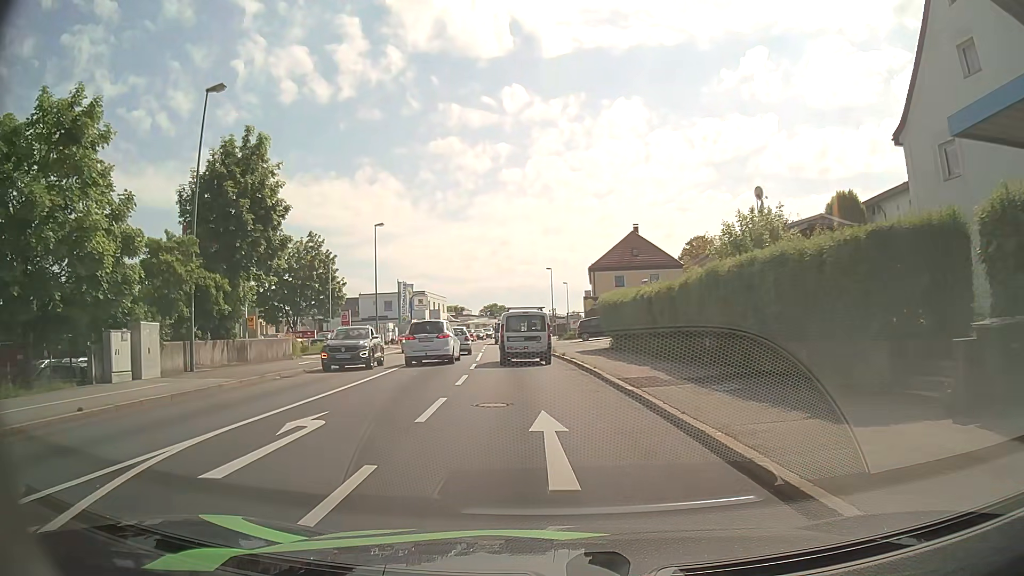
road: tertiary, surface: asphalt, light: Day
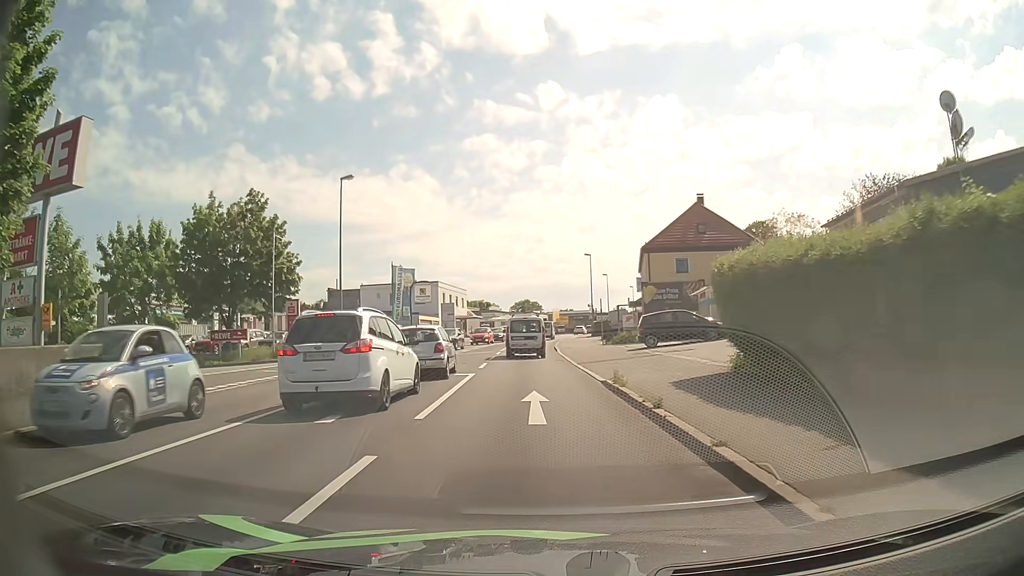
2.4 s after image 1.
(-0.4, +17.7) m; -3°
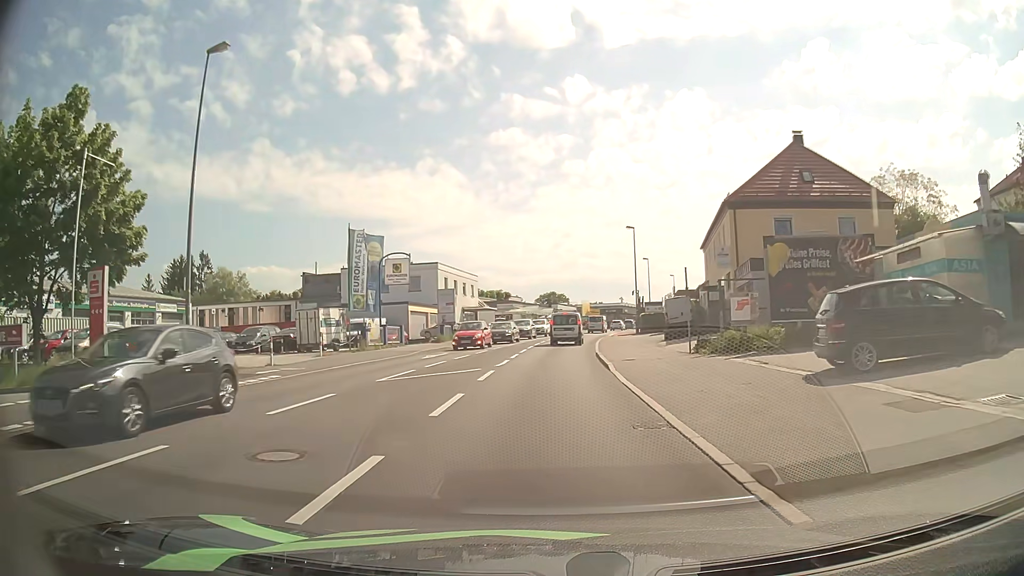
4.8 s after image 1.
(-0.4, +19.4) m; -3°
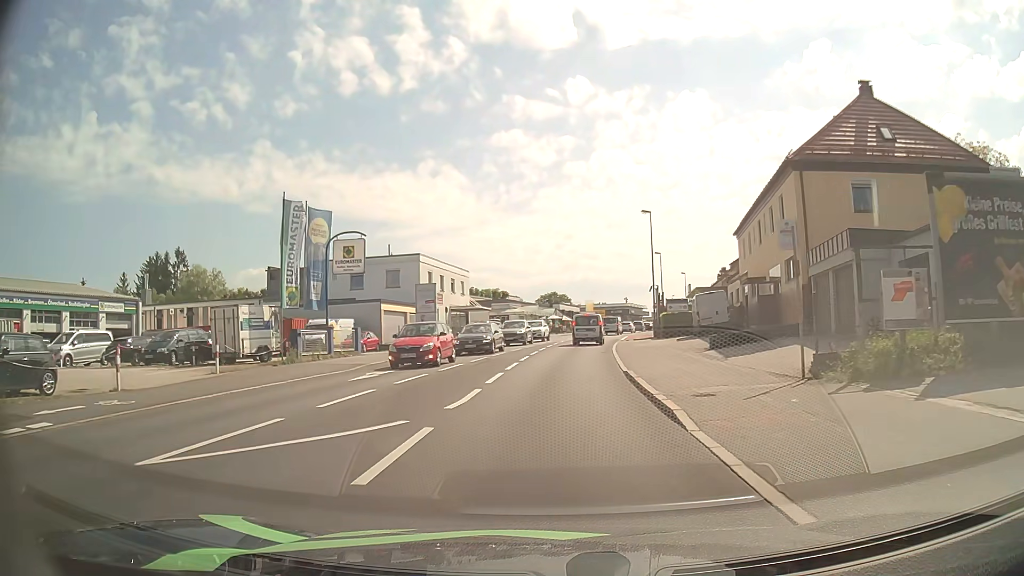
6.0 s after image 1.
(0.0, +10.2) m; 0°
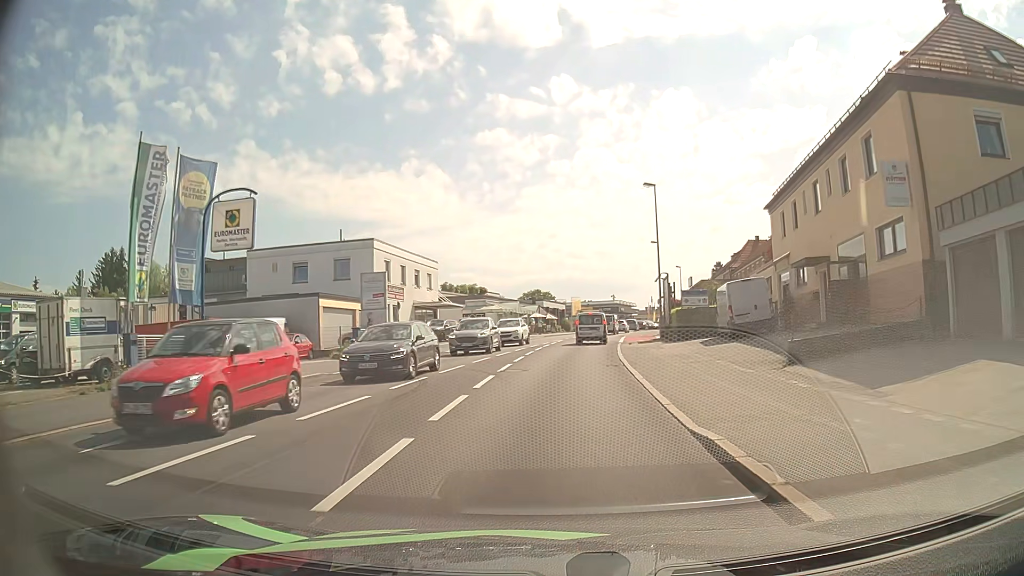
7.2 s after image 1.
(+0.1, +10.5) m; +2°
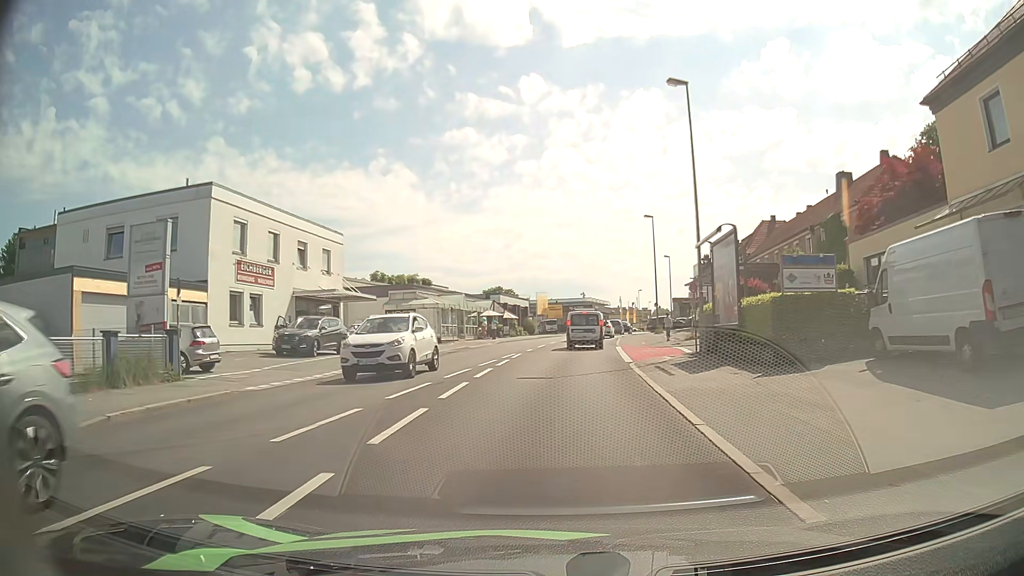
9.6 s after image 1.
(+0.4, +20.1) m; +3°
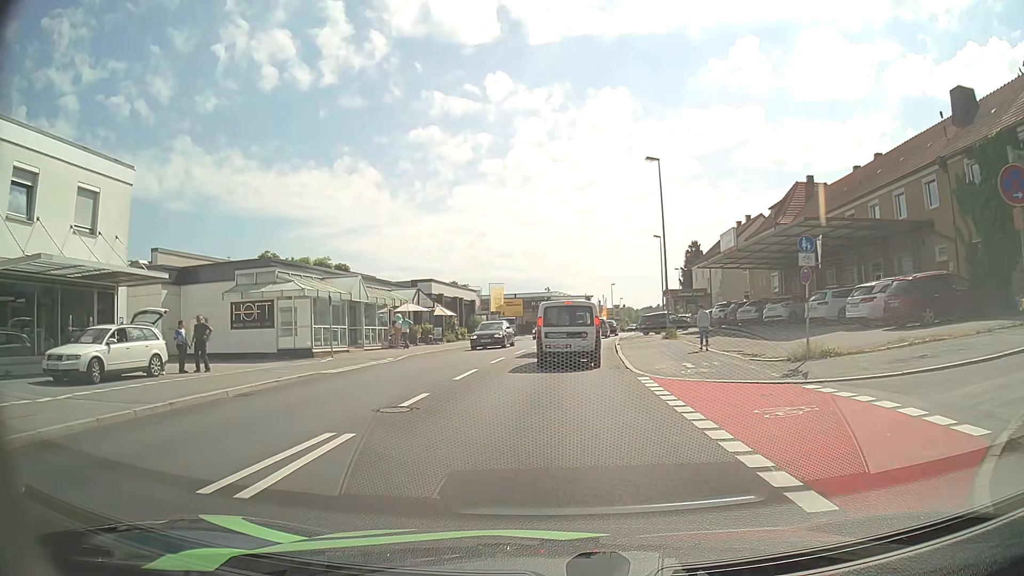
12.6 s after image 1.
(+0.6, +20.5) m; +3°
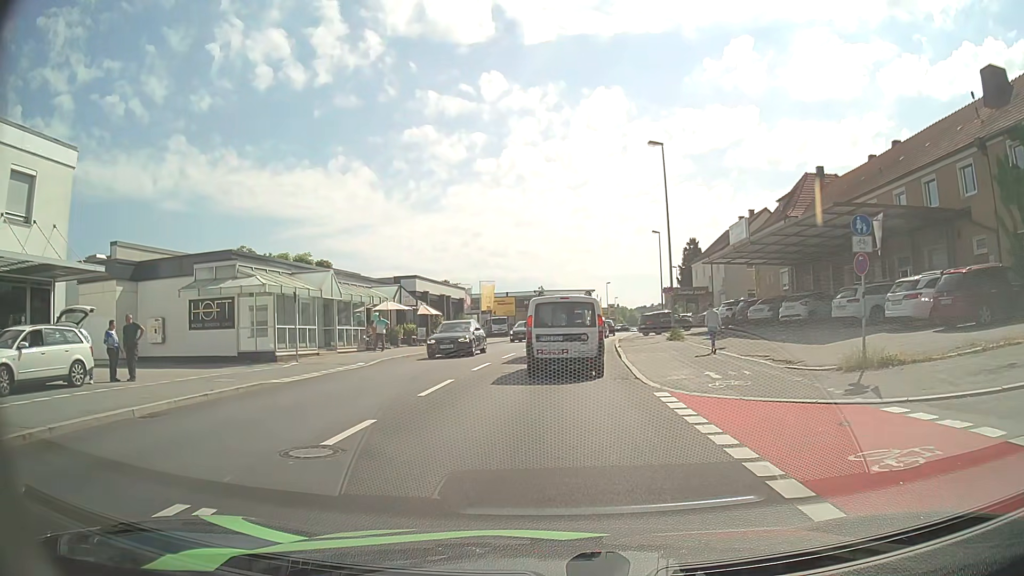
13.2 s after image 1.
(0.0, +3.4) m; +1°
(0, +10) (0, +20) (+1, +30) (+2, +40) (+3, +50) (+5, +60) (+7, +70) (+9, +79) (+11, +89) (+13, +99) m
